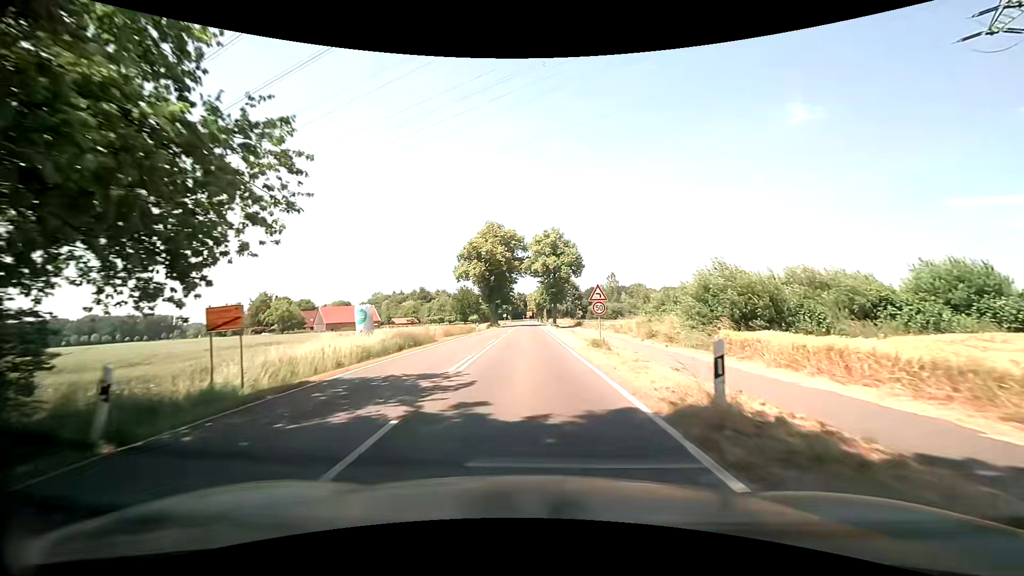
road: secondary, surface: asphalt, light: Day
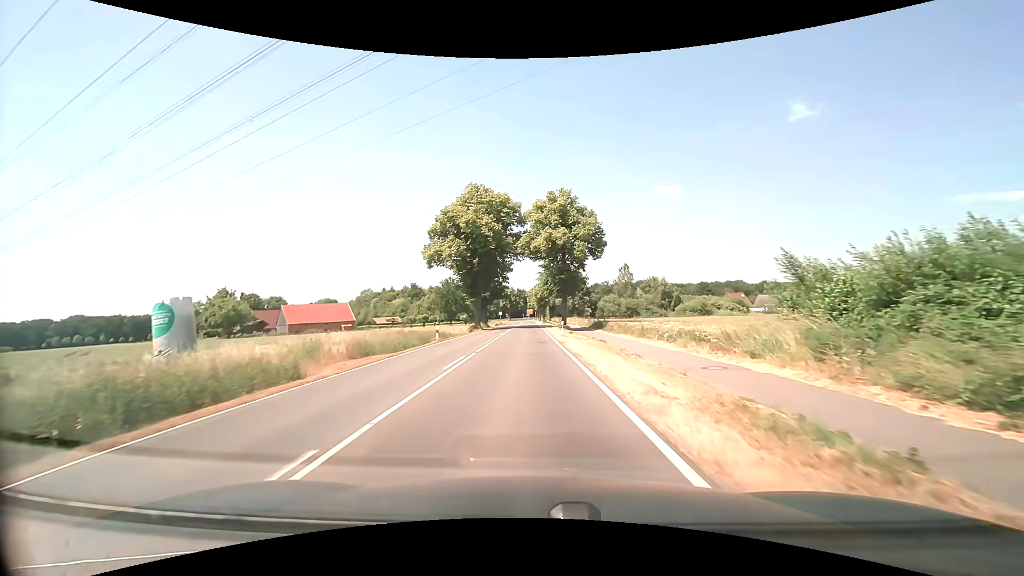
(0.0, +23.6) m; 0°
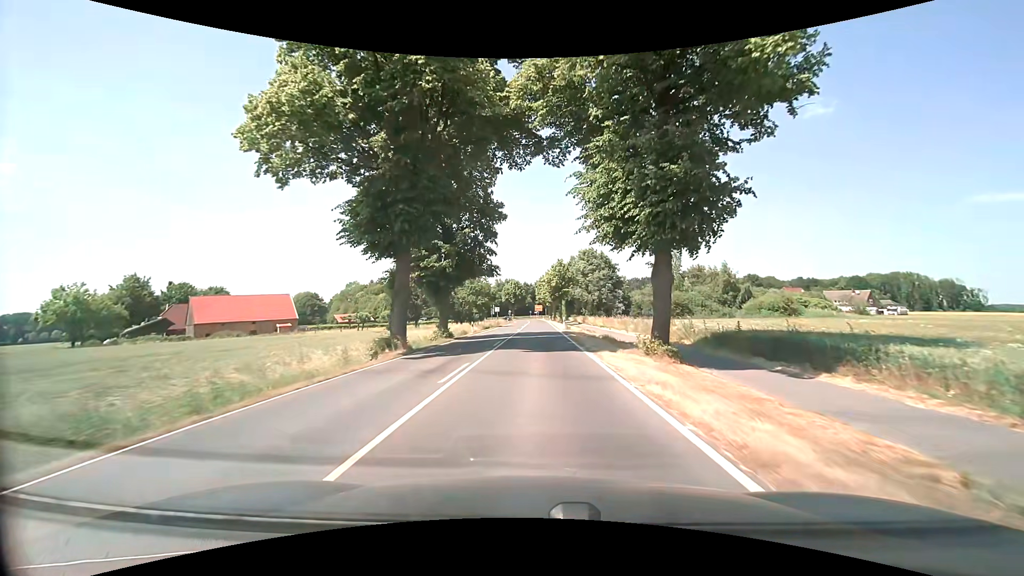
(-0.7, +39.3) m; -1°
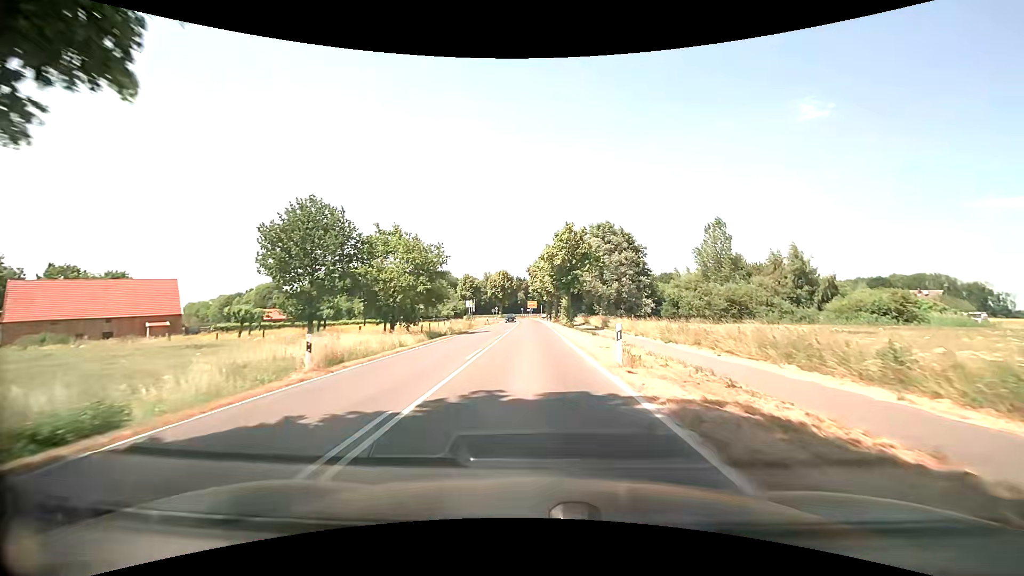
(+0.2, +31.0) m; +1°
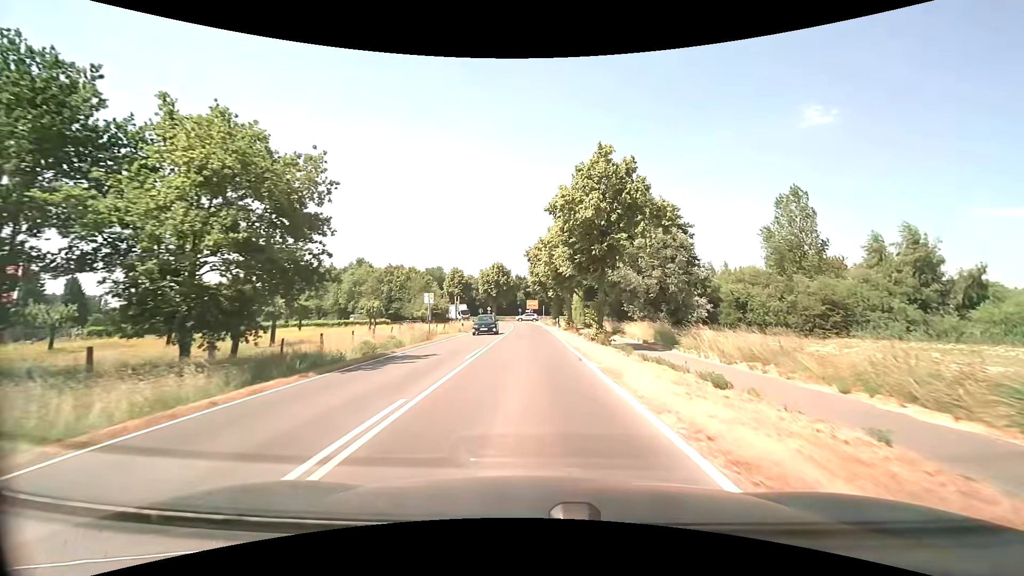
(0.0, +23.0) m; 0°
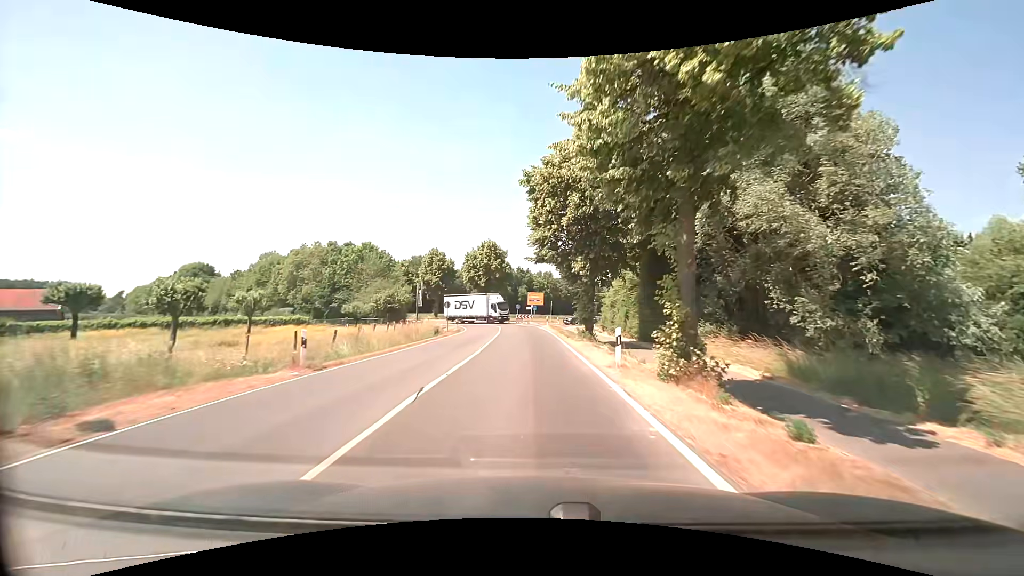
(-0.1, +29.9) m; -1°
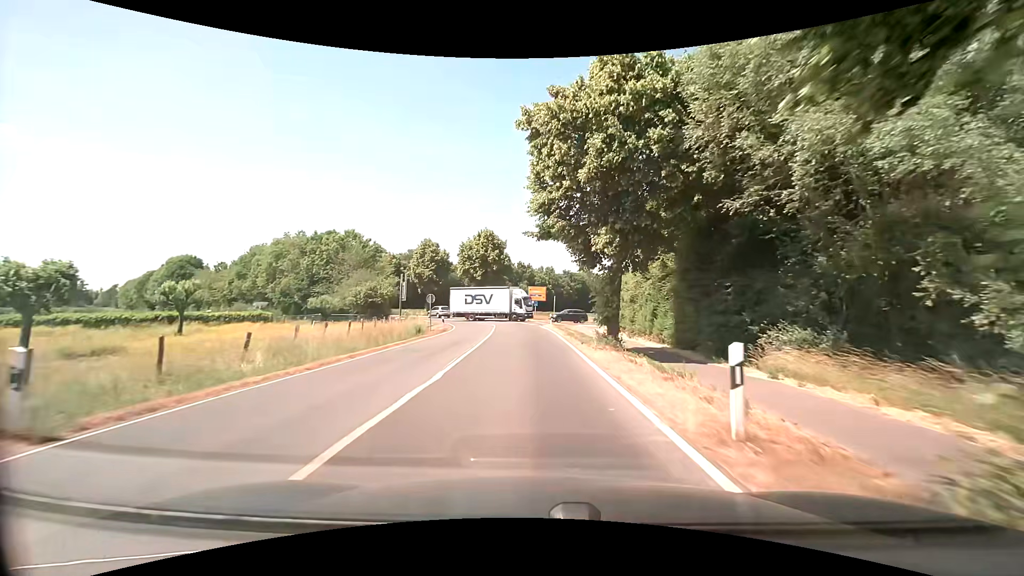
(0.0, +7.2) m; 0°
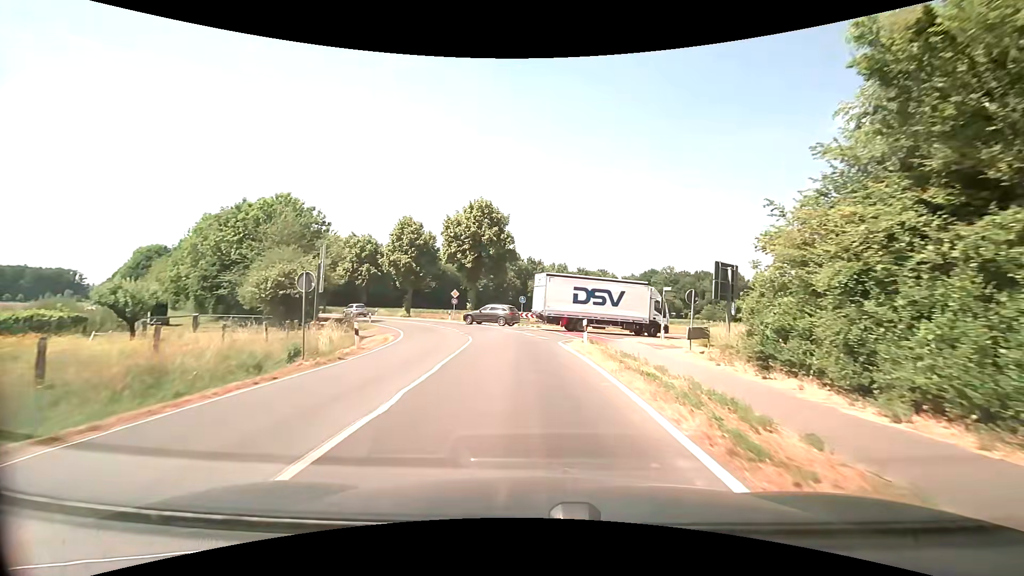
(-0.1, +20.3) m; -1°
(0, +10) (-1, +20) (-2, +30) (-5, +39) (-10, +48) (-16, +56) (-22, +64) (-29, +72) (-35, +79) (-42, +86) m
